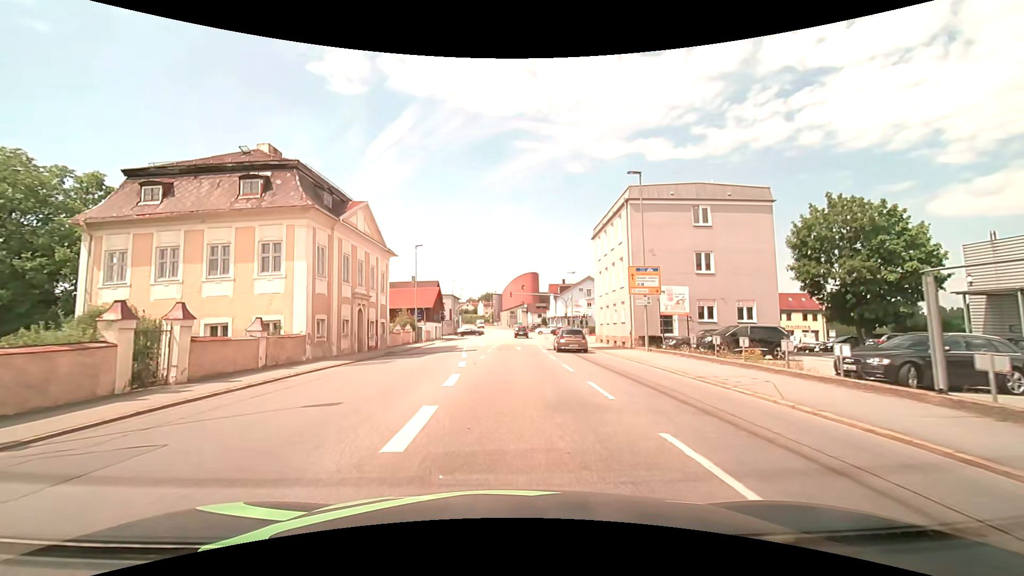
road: tertiary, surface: asphalt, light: Day
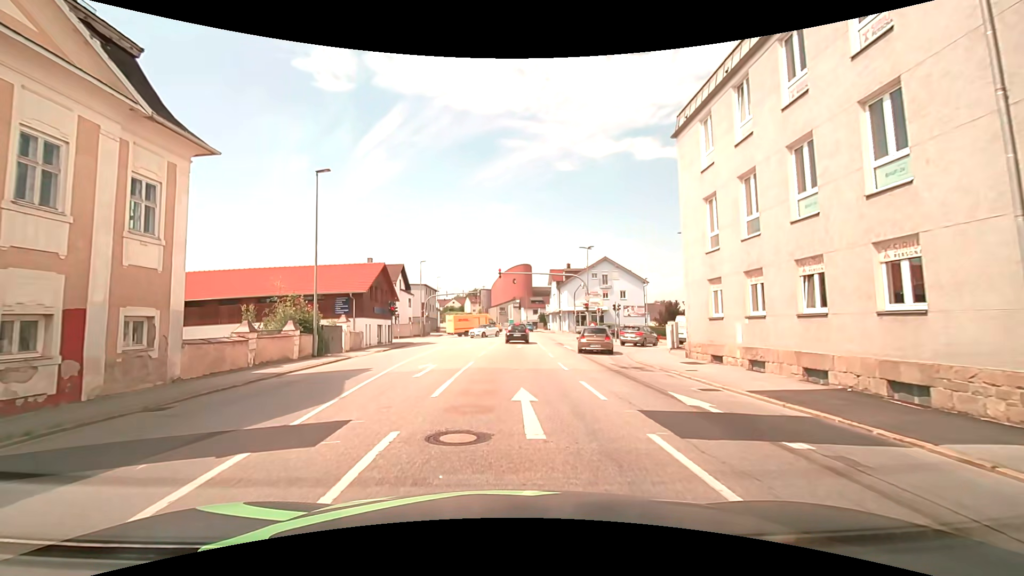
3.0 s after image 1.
(+0.2, +24.3) m; +1°
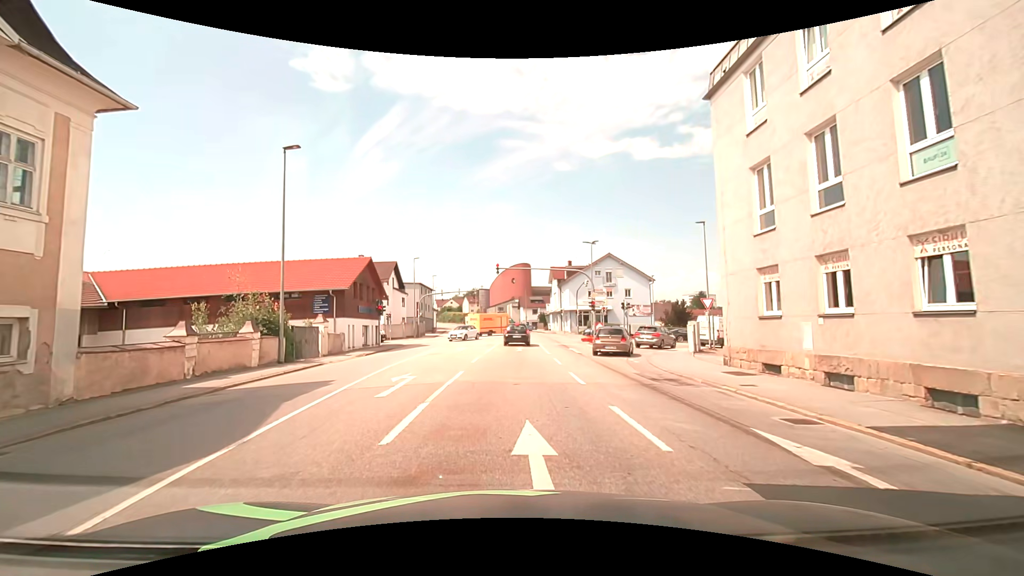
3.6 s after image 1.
(0.0, +3.6) m; +1°
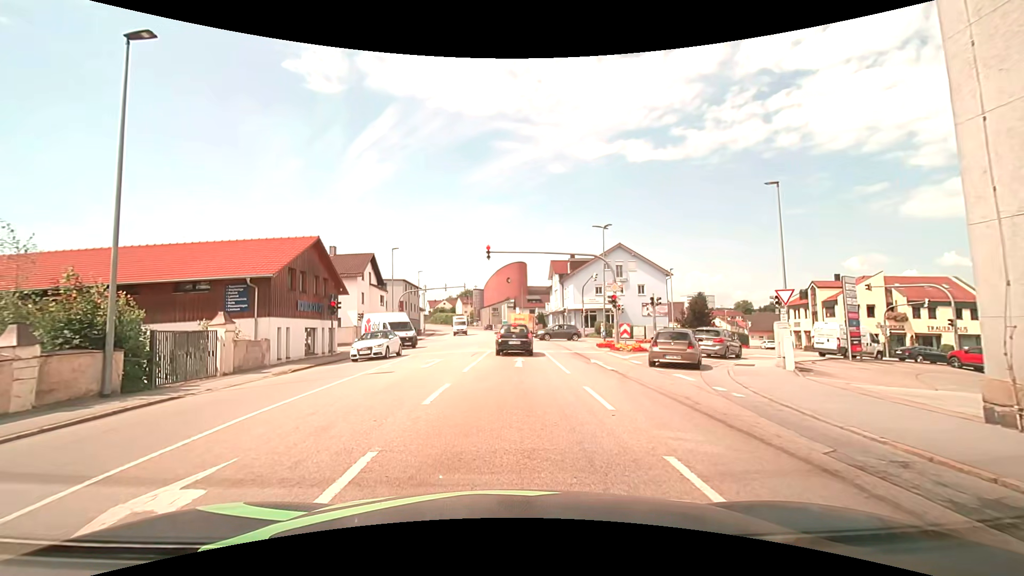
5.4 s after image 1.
(0.0, +9.2) m; -1°
